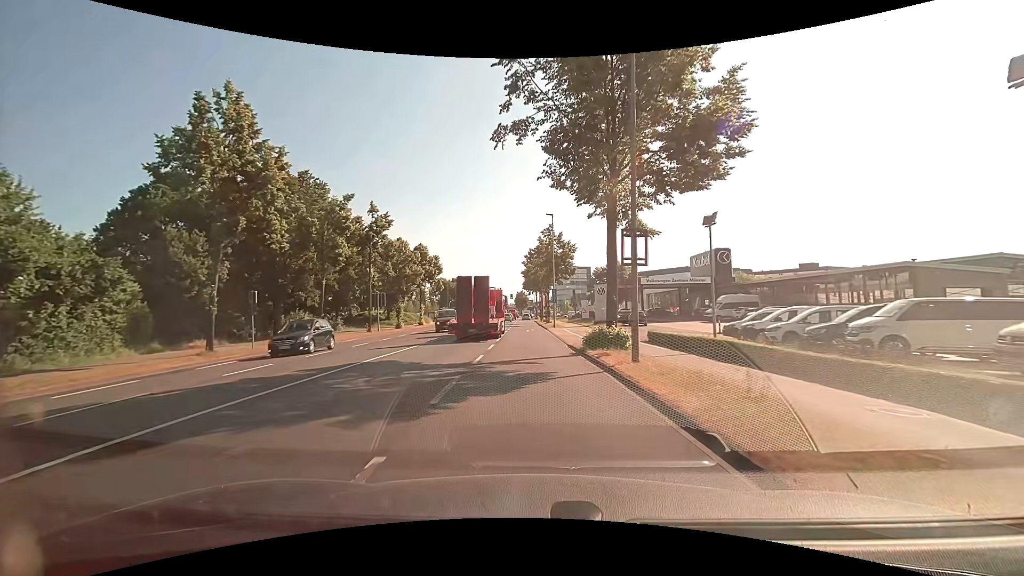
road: secondary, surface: asphalt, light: Day
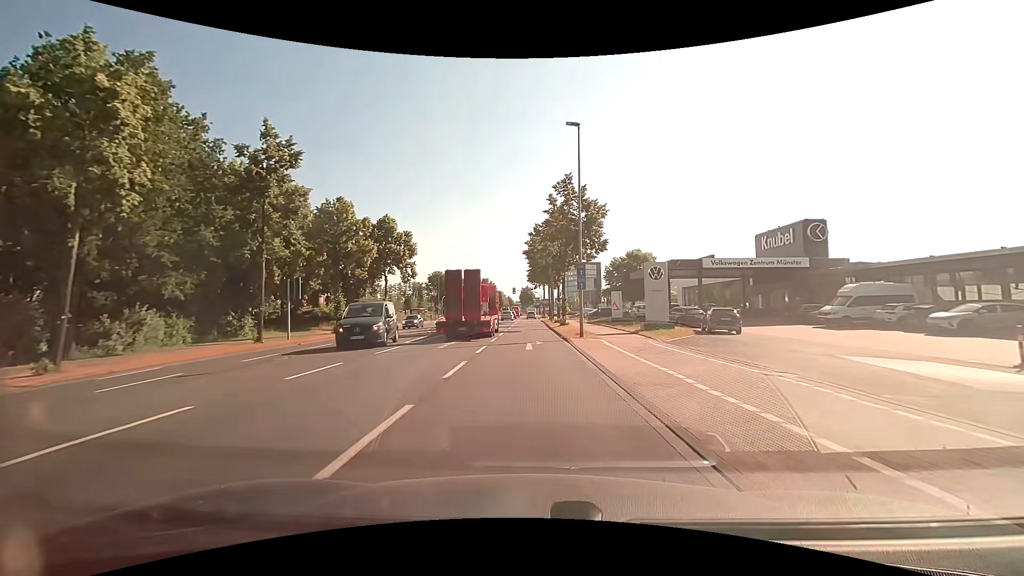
(-0.1, +21.7) m; 0°
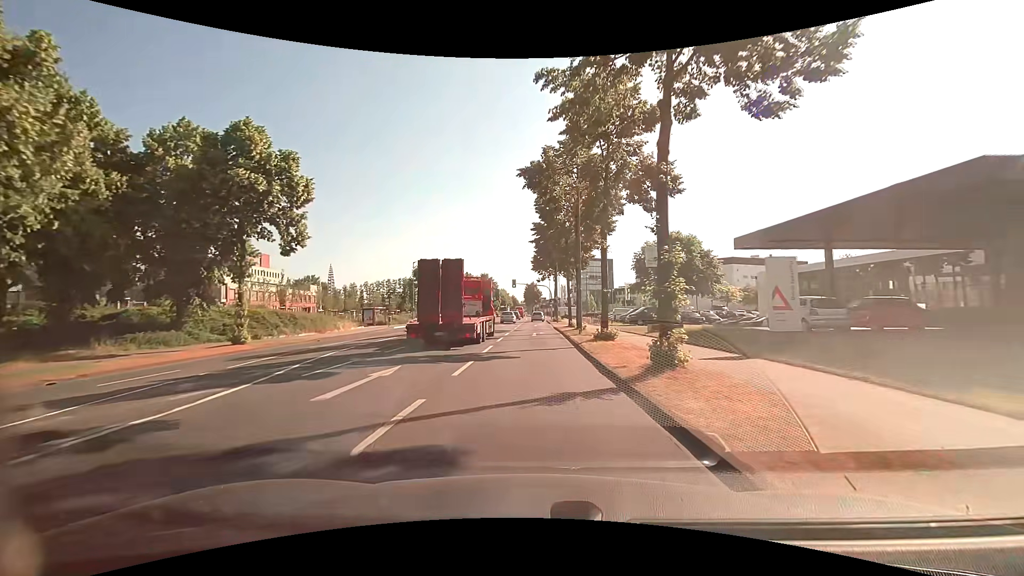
(-0.4, +29.5) m; -1°
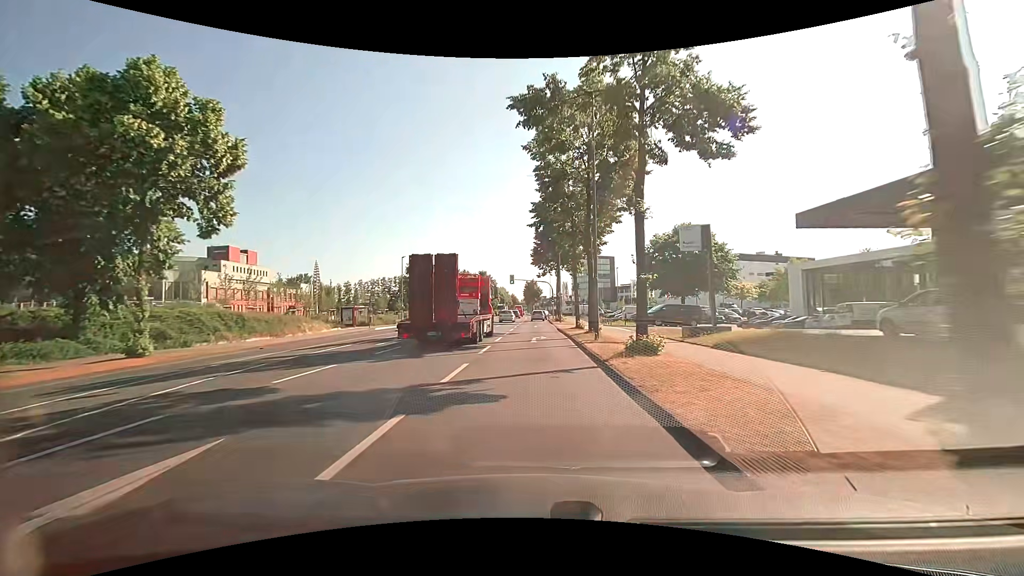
(0.0, +7.2) m; 0°
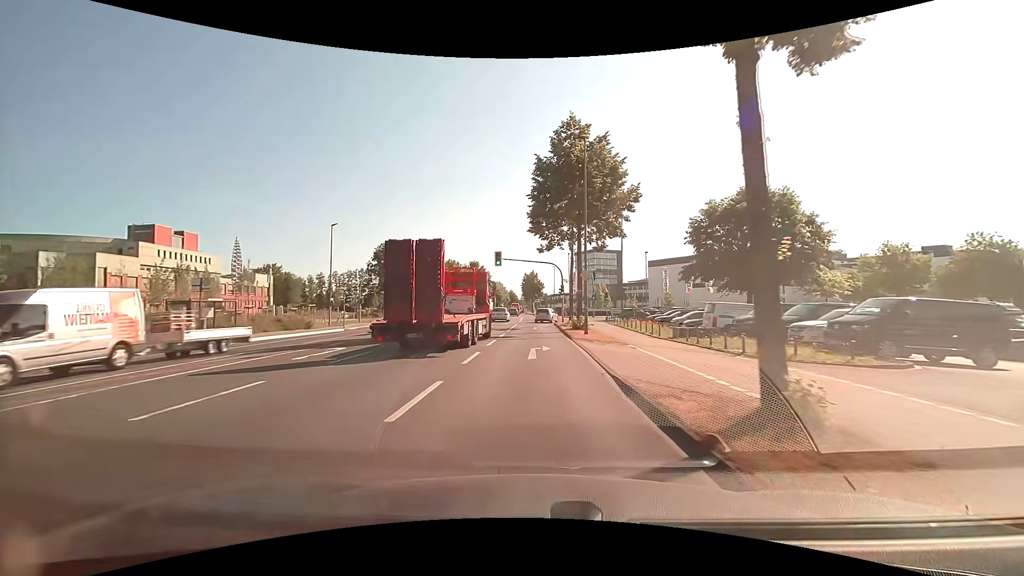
(0.0, +27.3) m; 0°
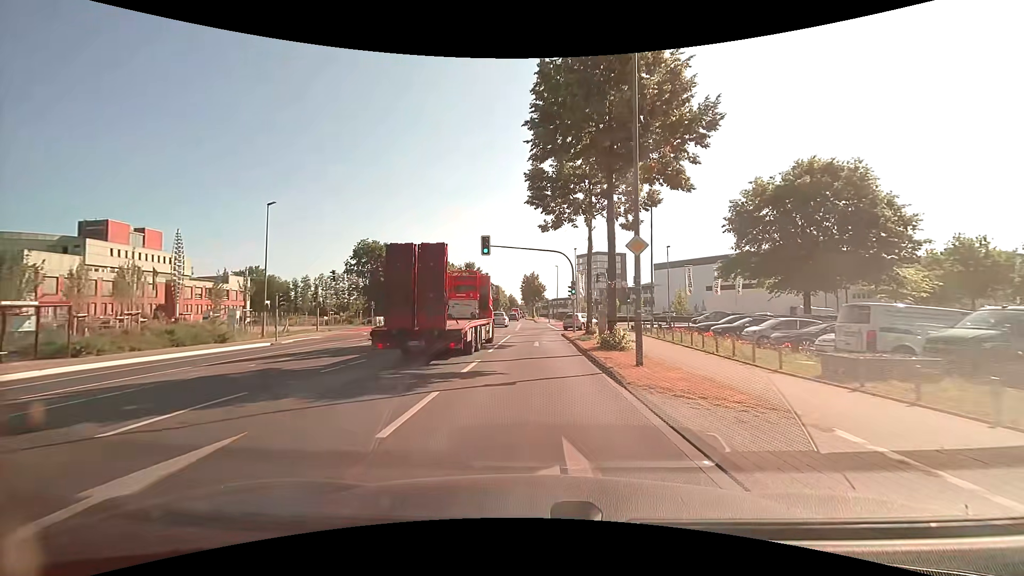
(0.0, +12.5) m; 0°
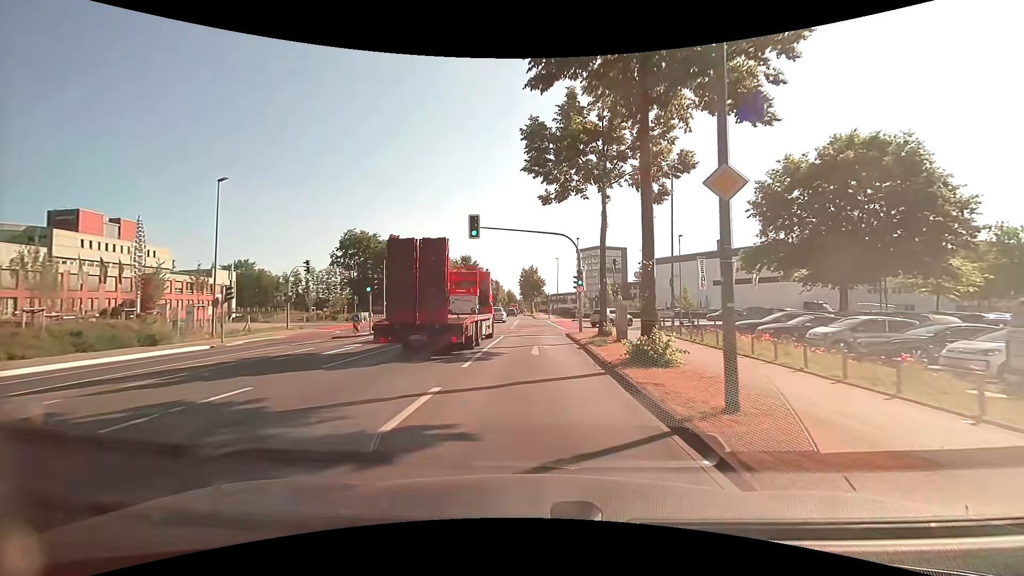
(0.0, +5.9) m; 0°
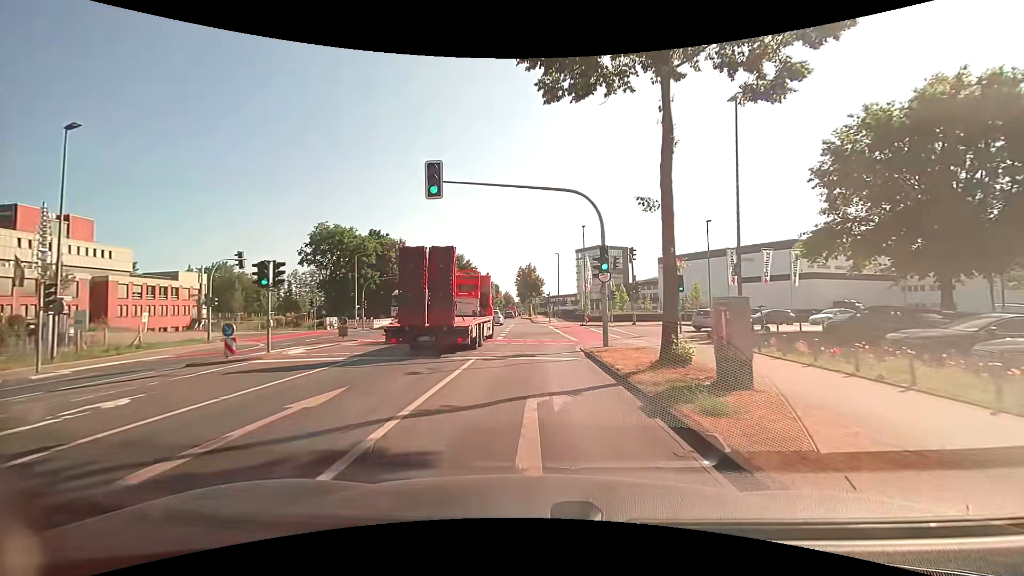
(-0.1, +10.6) m; 0°
(0, +10) (0, +20) (+3, +29) (+11, +35) (+20, +39) (+29, +42) (+38, +47) (+47, +52) (+55, +58) (+64, +63) m
